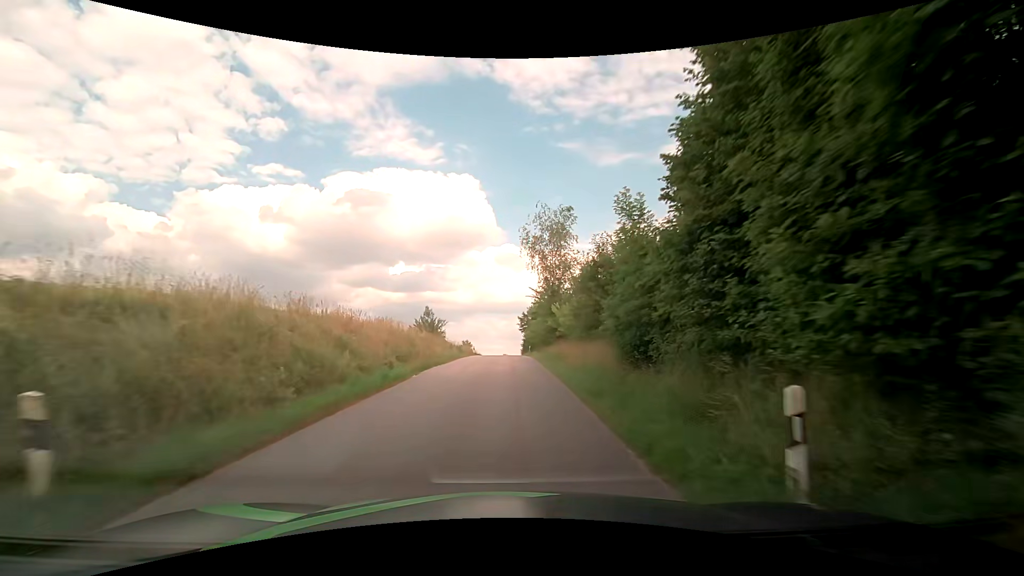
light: Day
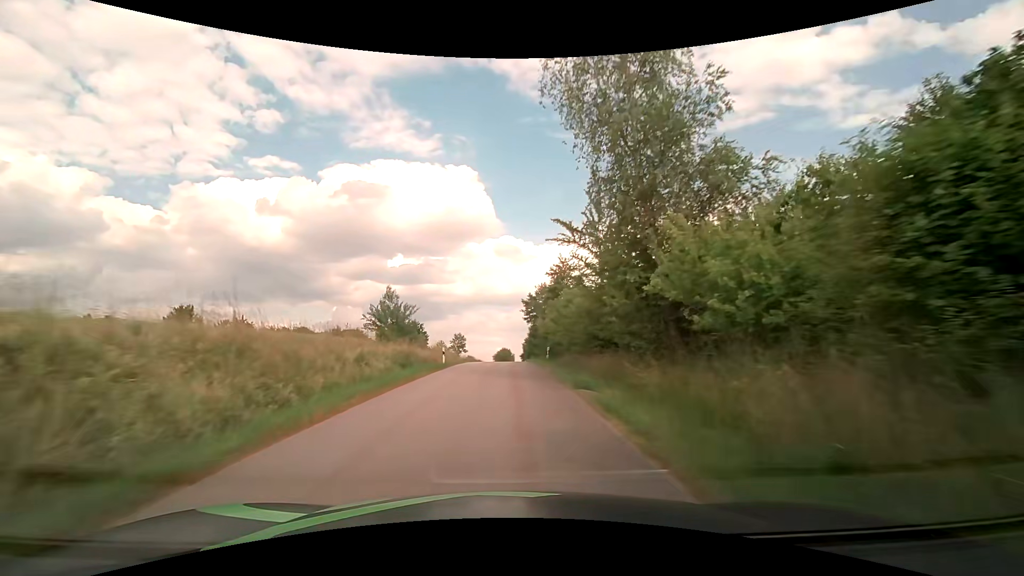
(0.0, +25.3) m; 0°
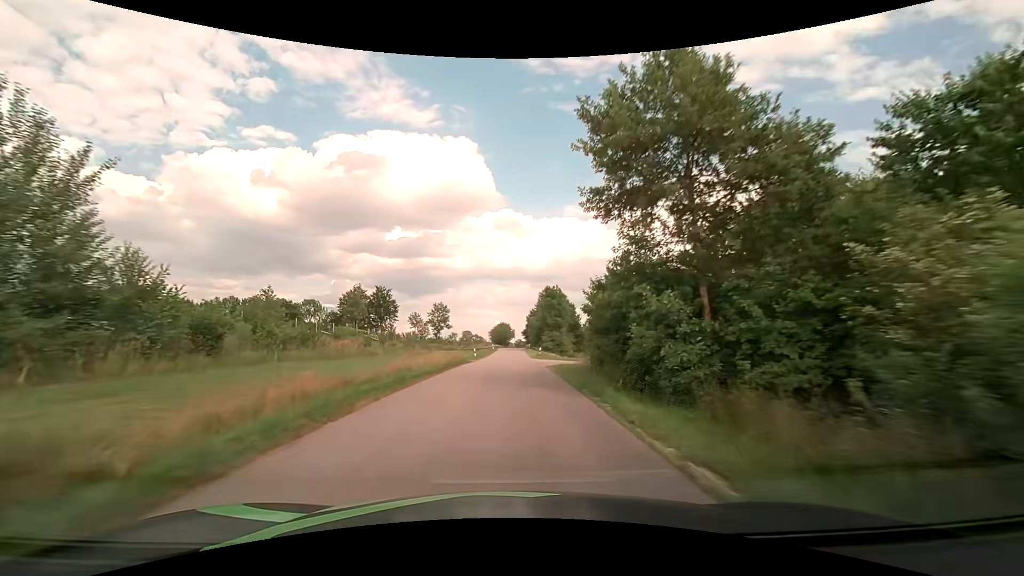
(+0.1, +42.2) m; 0°
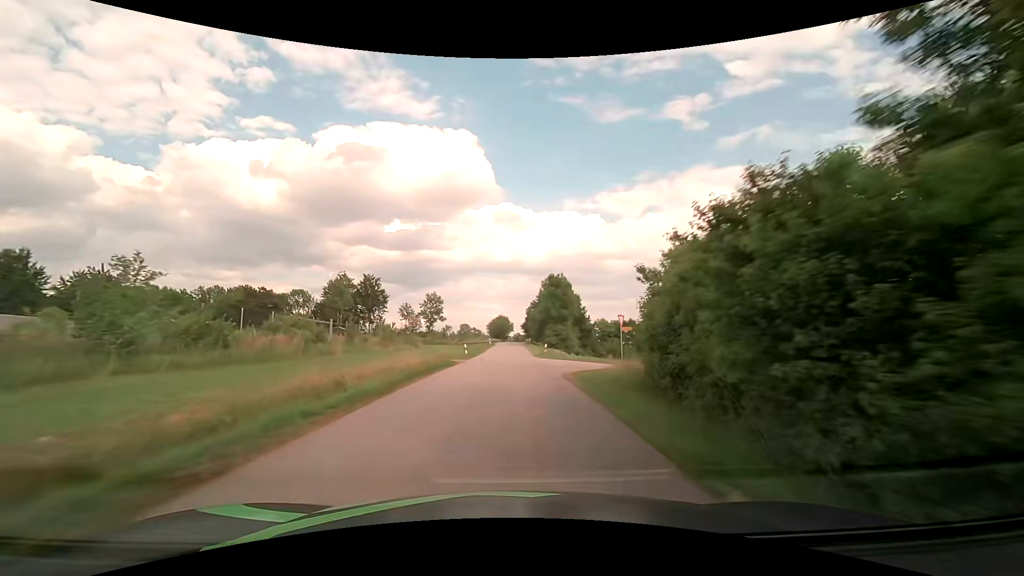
(0.0, +8.7) m; 0°
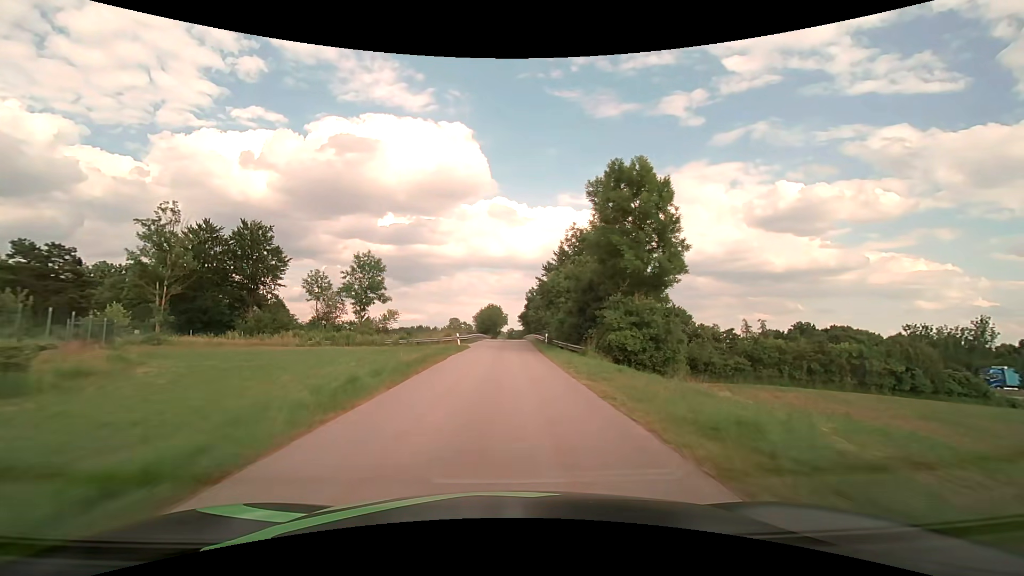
(+0.2, +45.5) m; +1°
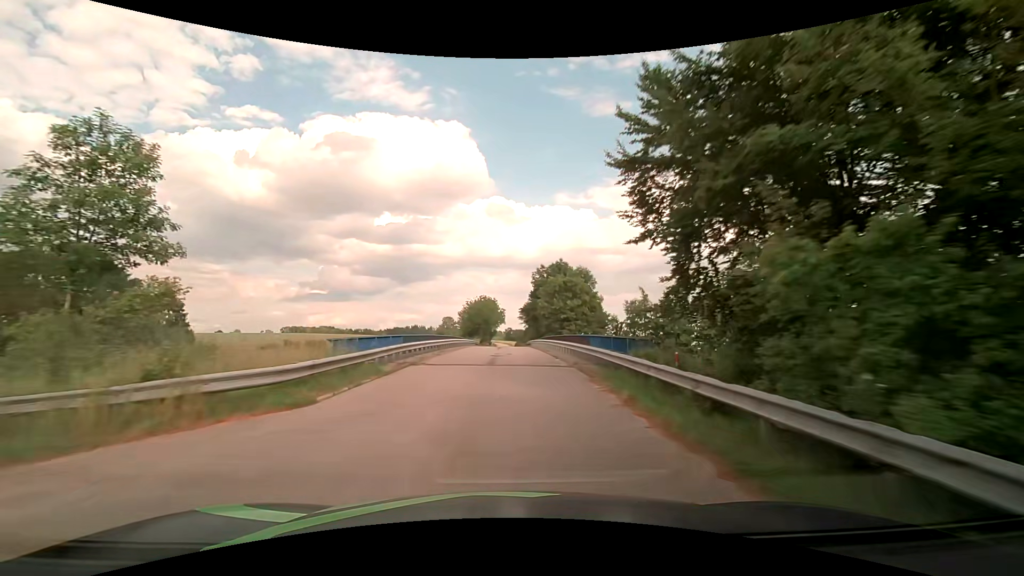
(+0.2, +38.2) m; 0°
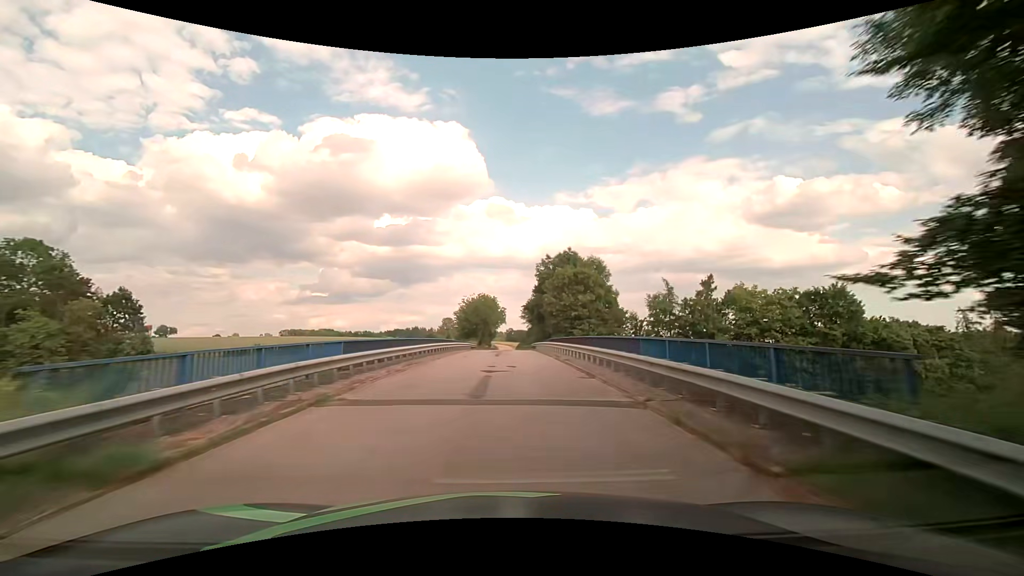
(+0.1, +9.6) m; 0°
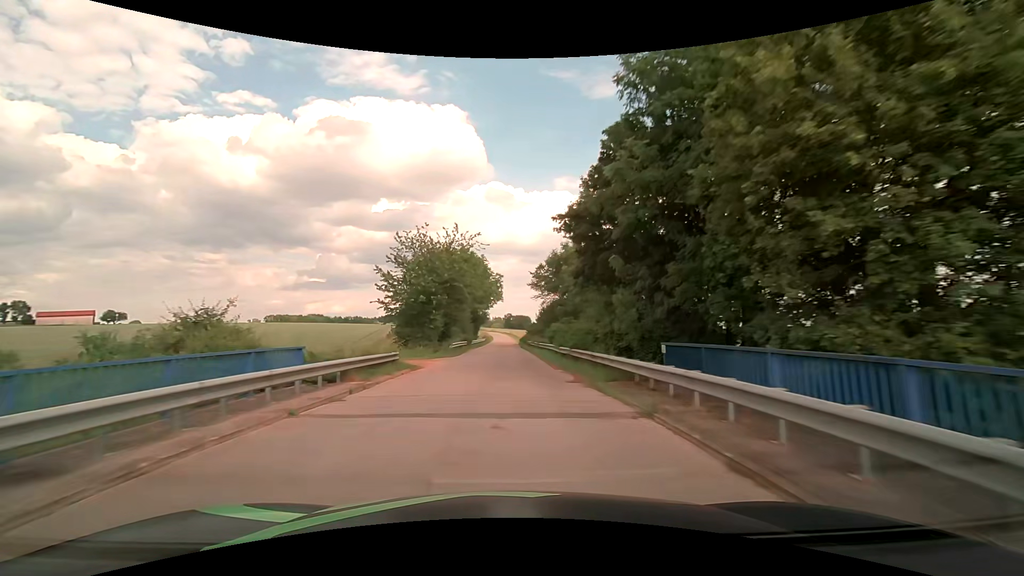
(+0.1, +47.7) m; 0°
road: unclassified
(0, +10) (0, +20) (0, +30) (0, +40) (0, +50) (0, +60) (0, +70) (0, +80) (0, +90) (0, +100) m
